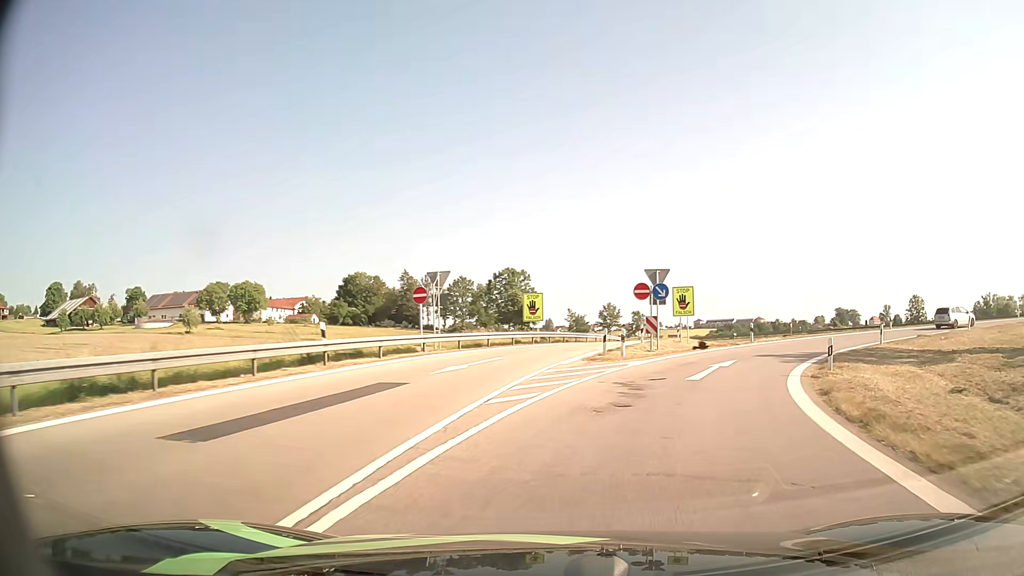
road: motorway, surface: asphalt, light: Day
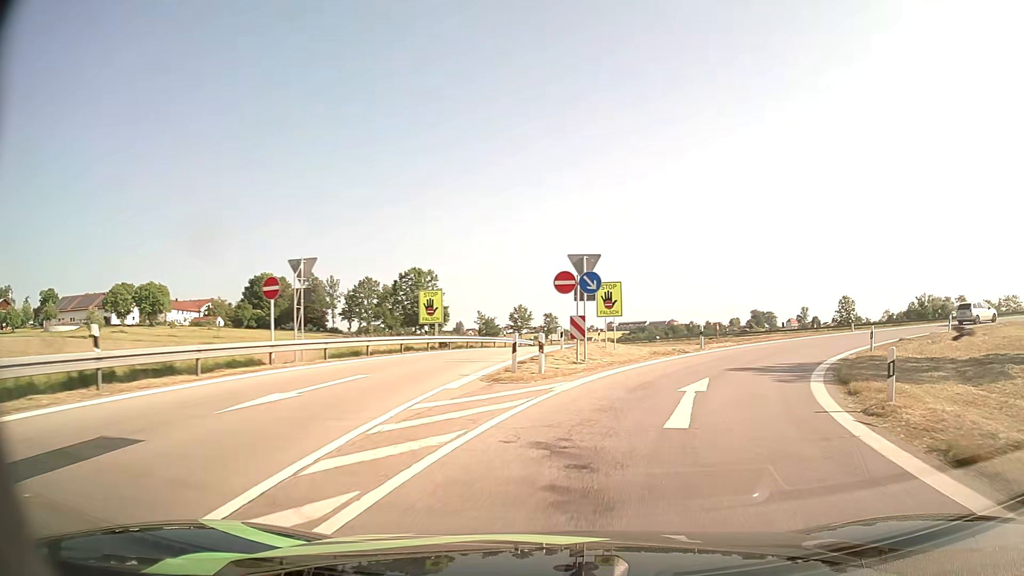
(+0.4, +7.4) m; +7°
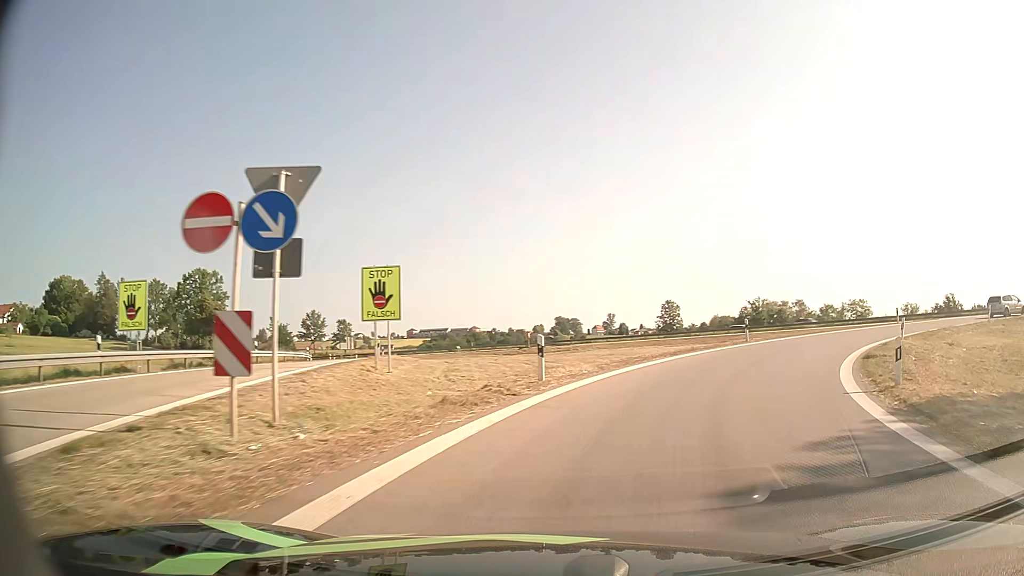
(+1.9, +13.7) m; +17°
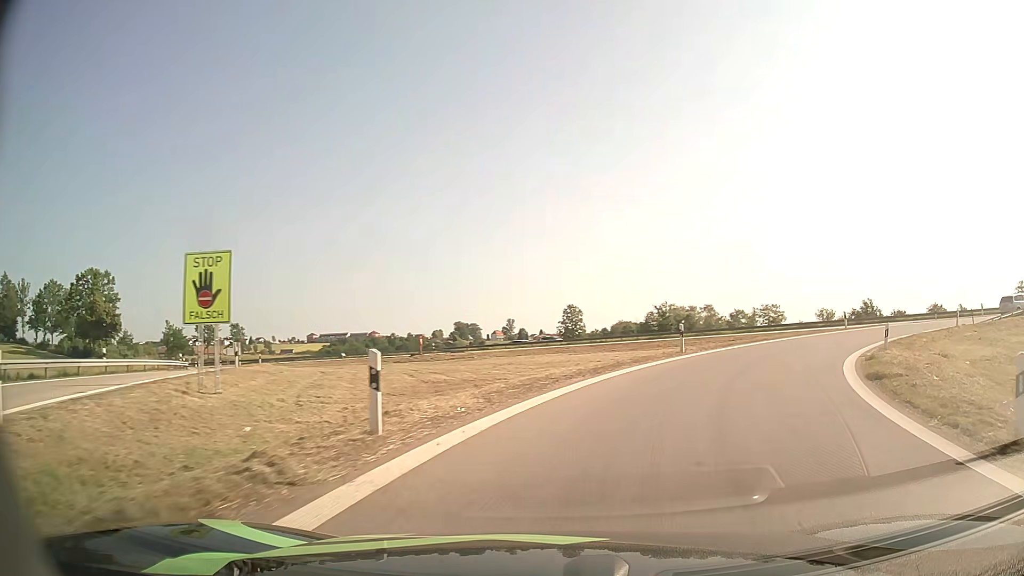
(+0.5, +6.4) m; +8°
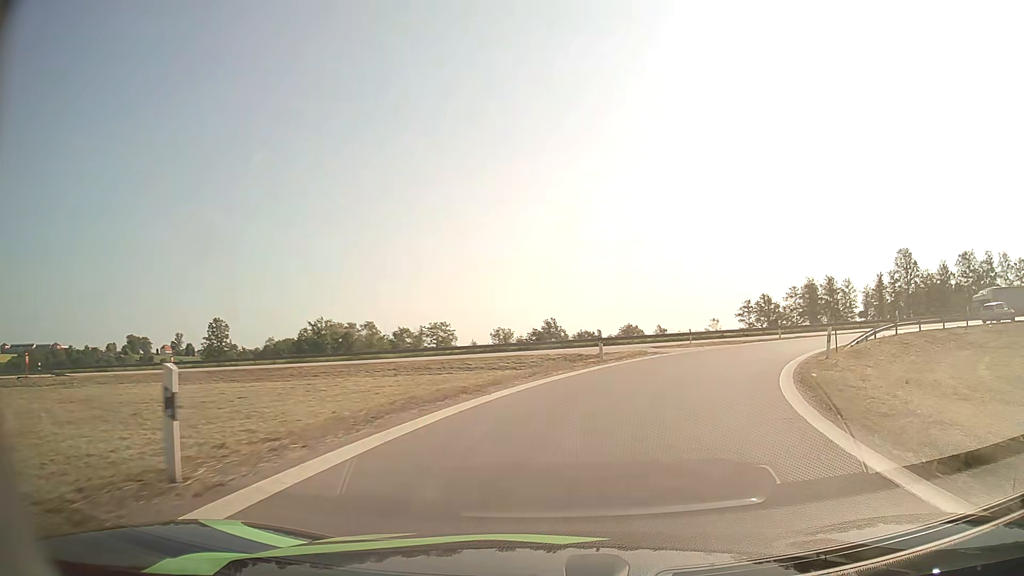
(+4.3, +17.6) m; +28°
(+1, +10) (+4, +19) (+9, +28) (+16, +35) (+24, +41) (+33, +45) (+43, +47) (+53, +48) (+63, +49) (+73, +49) m
